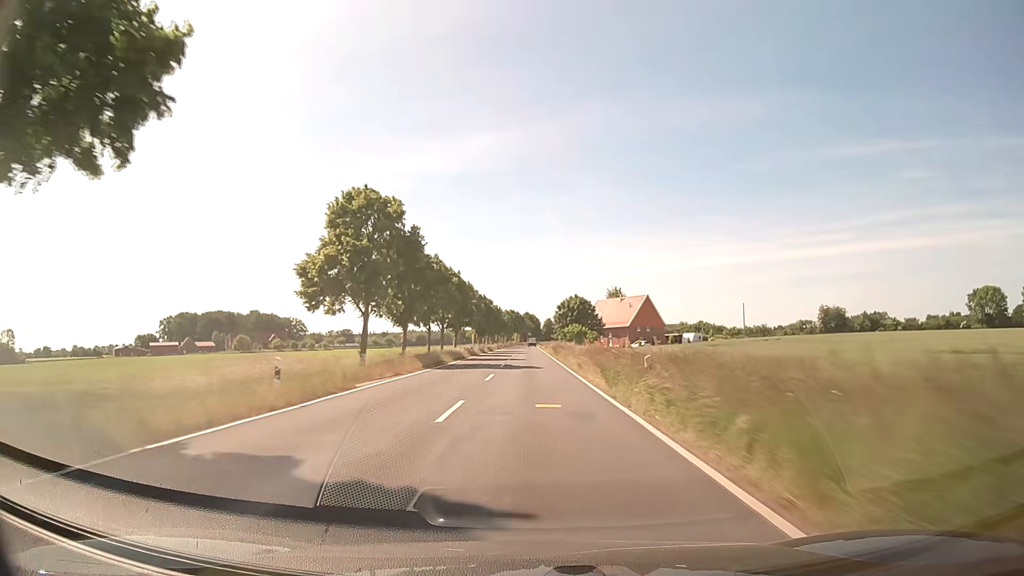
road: secondary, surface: asphalt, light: Day
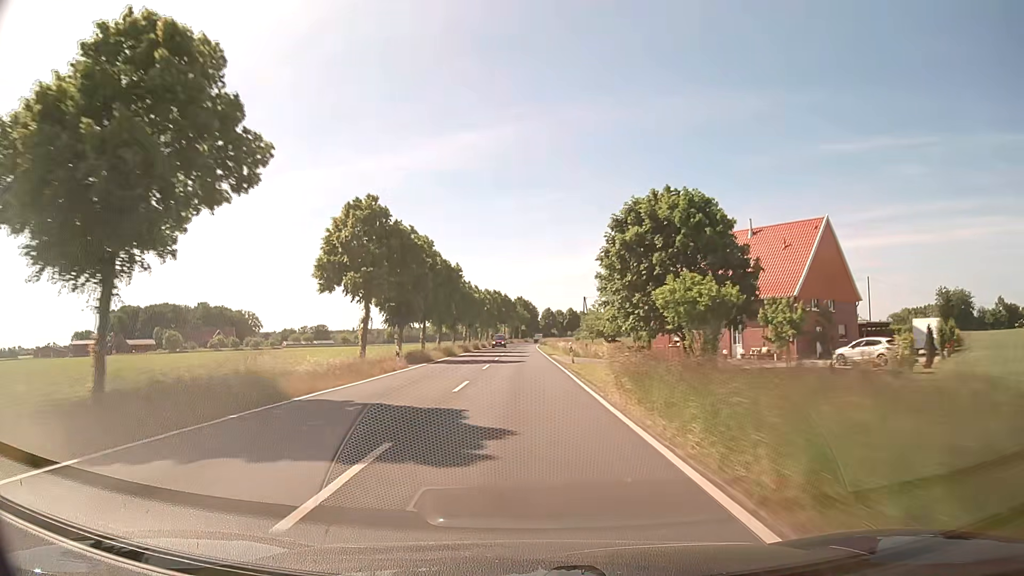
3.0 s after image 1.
(+0.4, +79.0) m; +1°
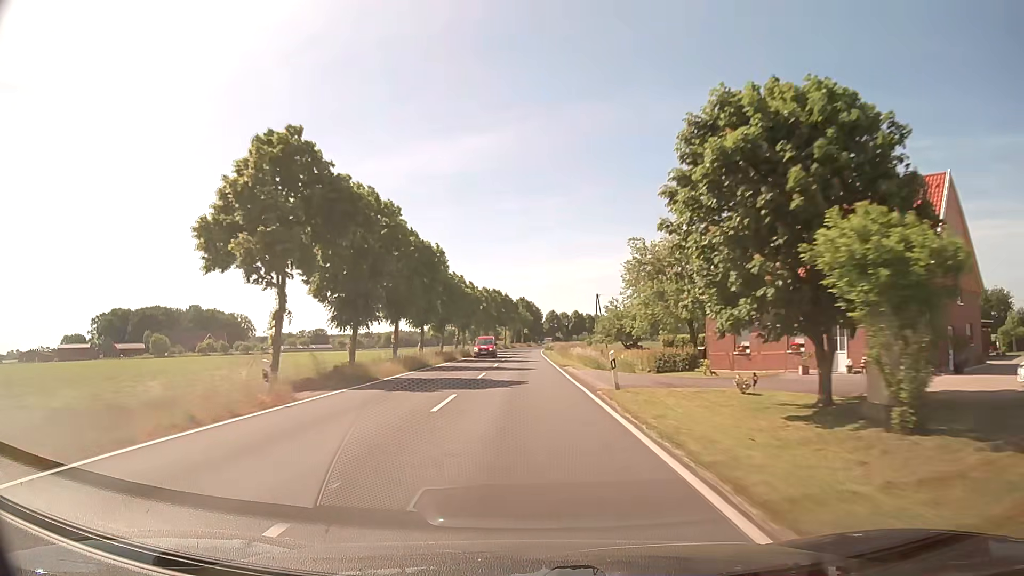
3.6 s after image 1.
(-0.1, +15.8) m; 0°
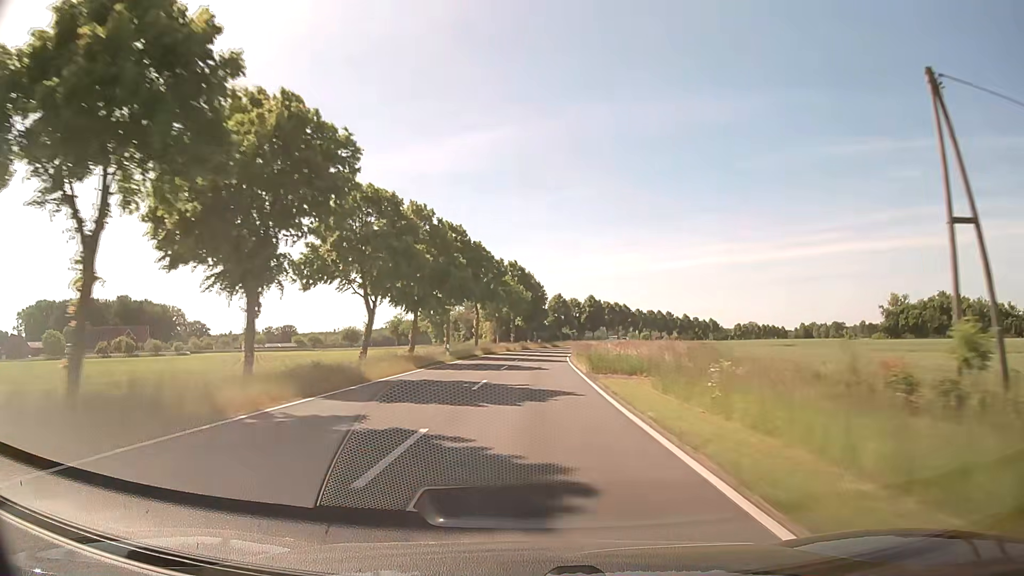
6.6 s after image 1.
(-0.3, +79.0) m; 0°
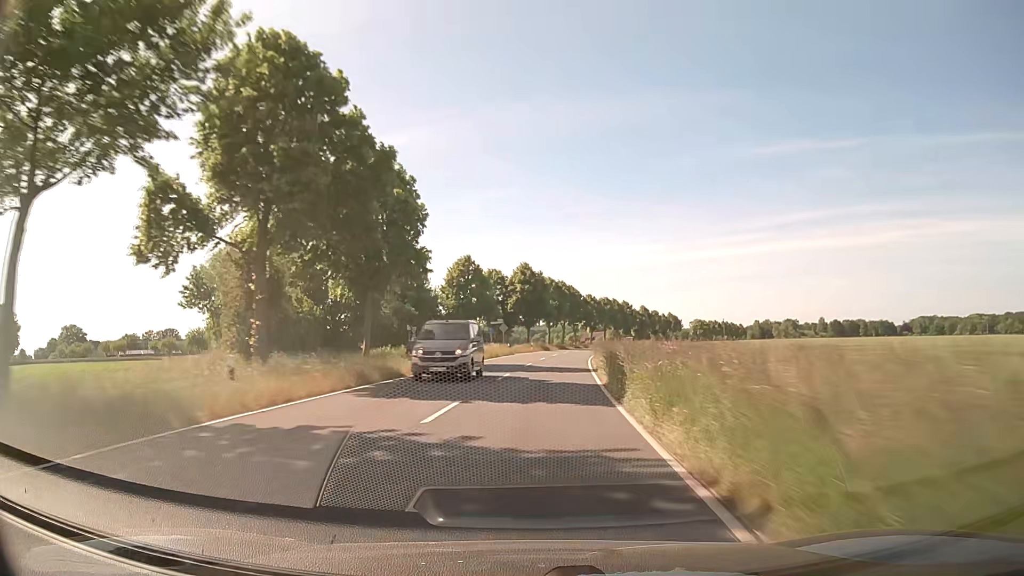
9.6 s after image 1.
(+4.1, +78.9) m; +7°
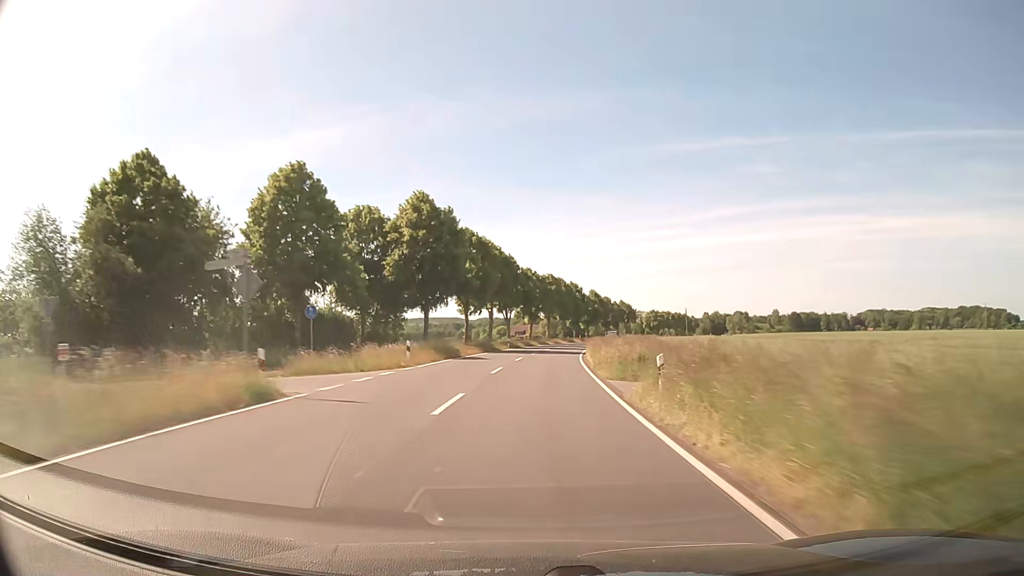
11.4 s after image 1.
(+2.5, +47.3) m; +6°
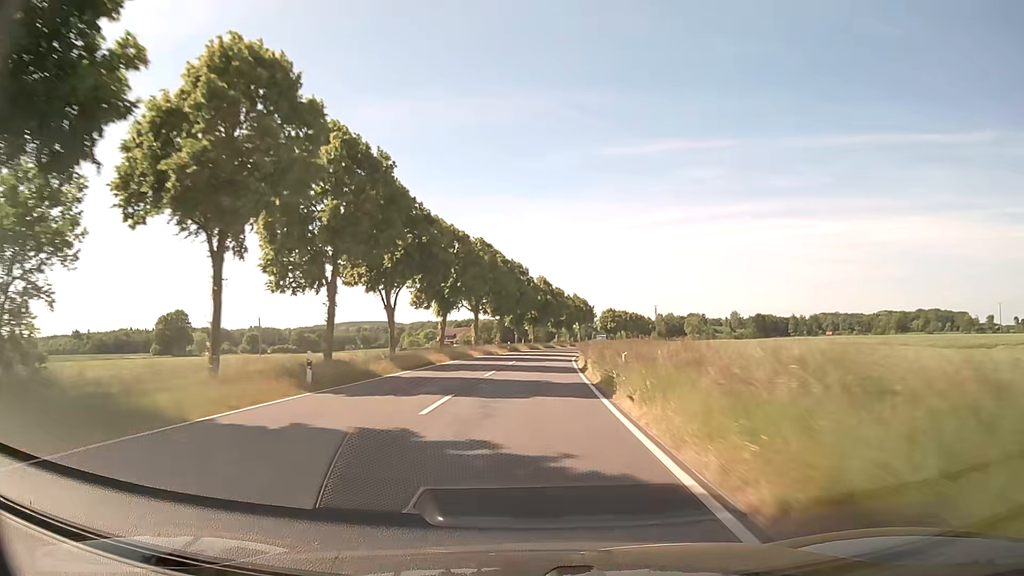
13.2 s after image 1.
(+2.4, +47.3) m; +6°
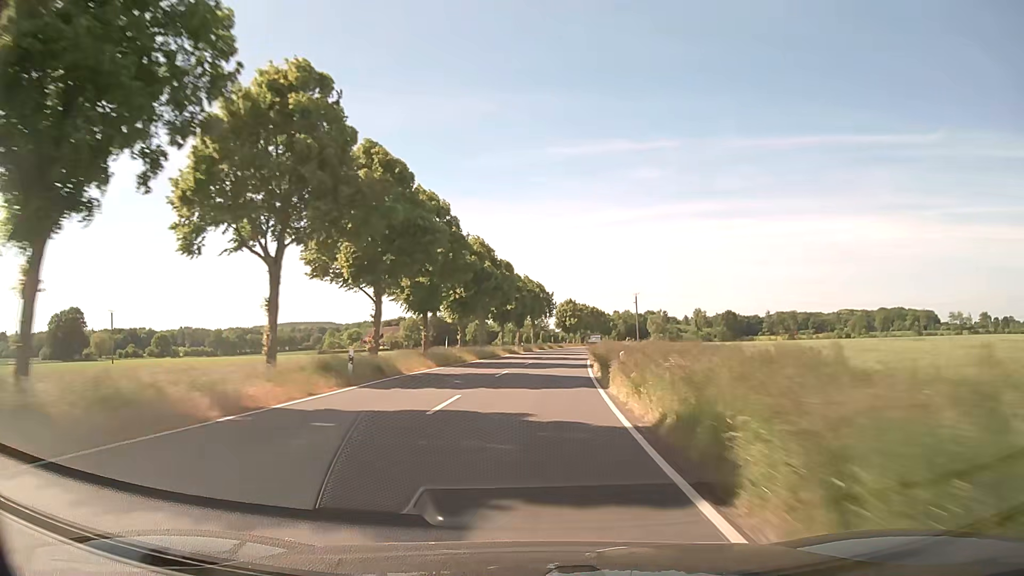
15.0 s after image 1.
(+1.7, +47.4) m; +5°
(0, +10) (0, +20) (+1, +30) (+2, +40) (+3, +50) (+4, +60) (+5, +70) (+6, +80) (+7, +90) (+9, +100) m
